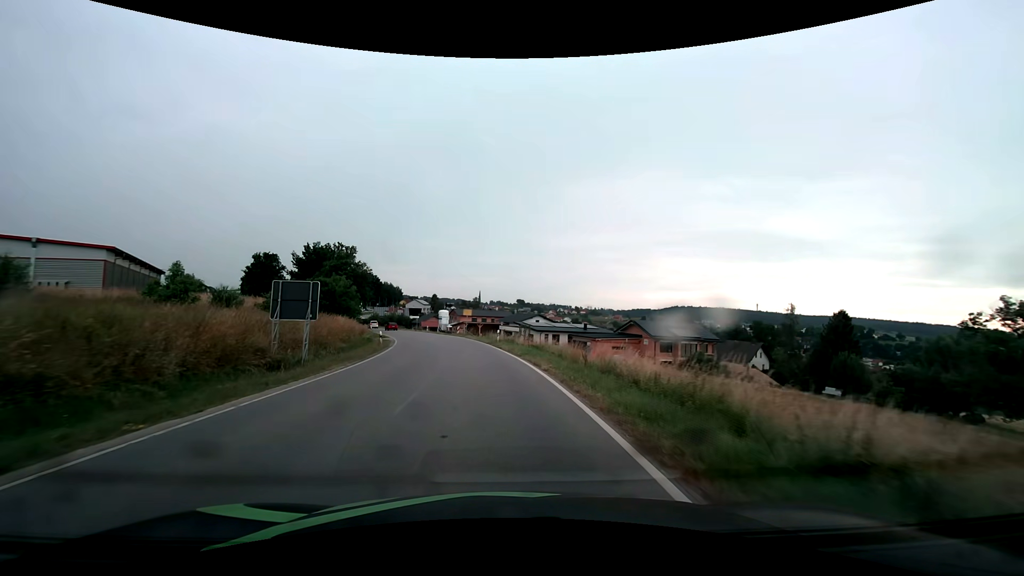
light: Day
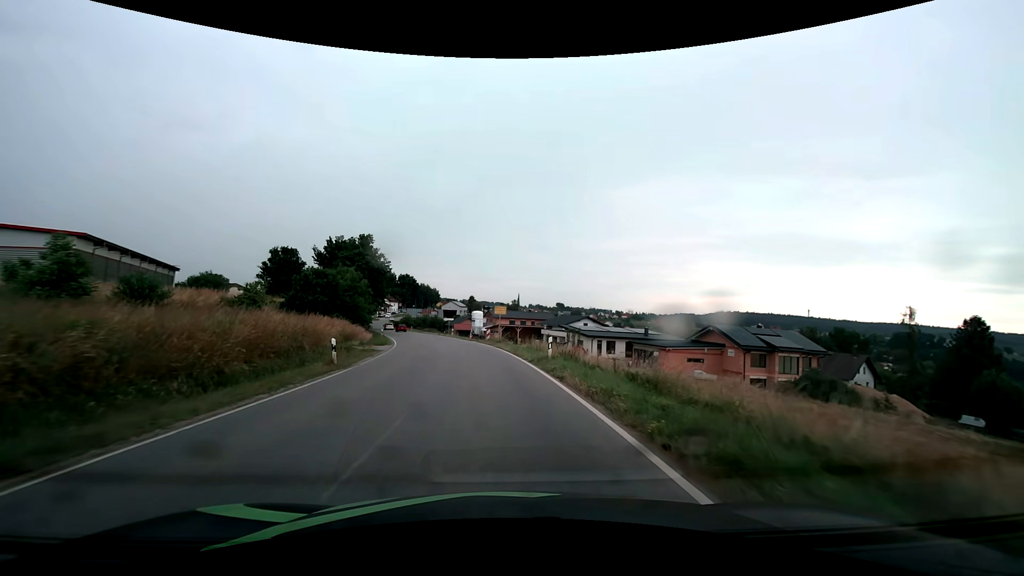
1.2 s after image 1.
(-0.7, +15.7) m; -5°
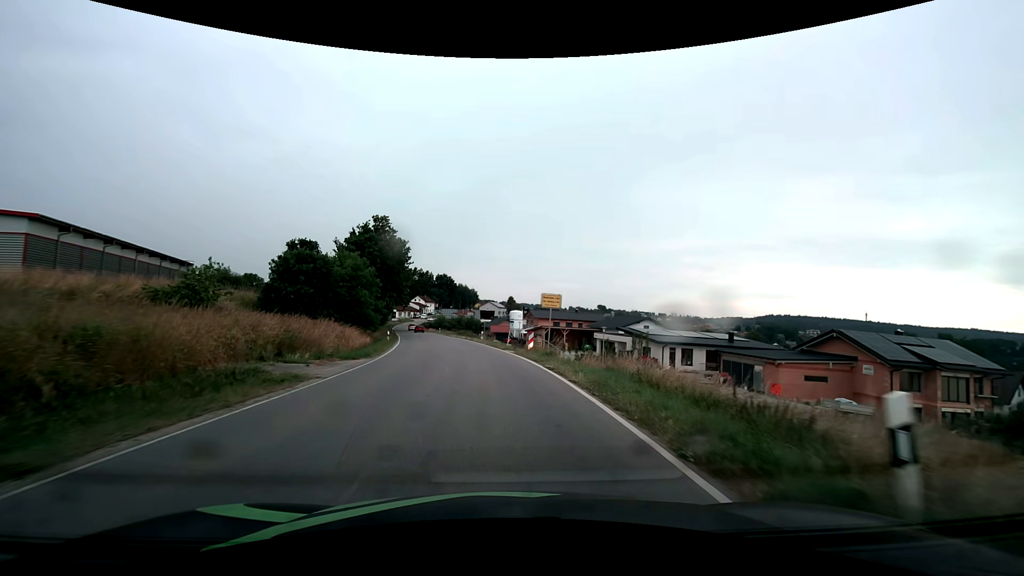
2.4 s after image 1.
(-0.5, +15.1) m; -4°
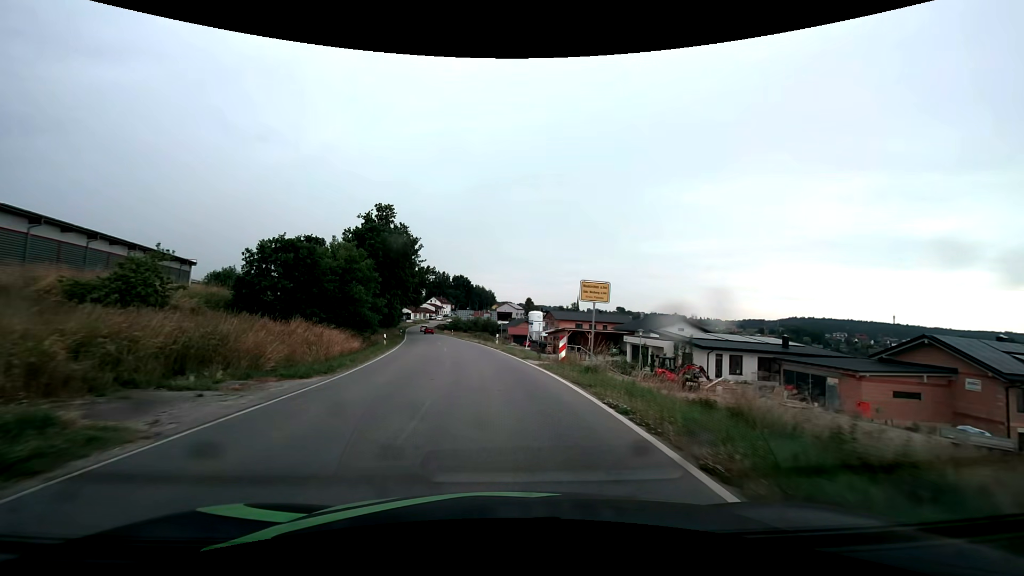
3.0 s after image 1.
(-0.1, +7.3) m; -2°
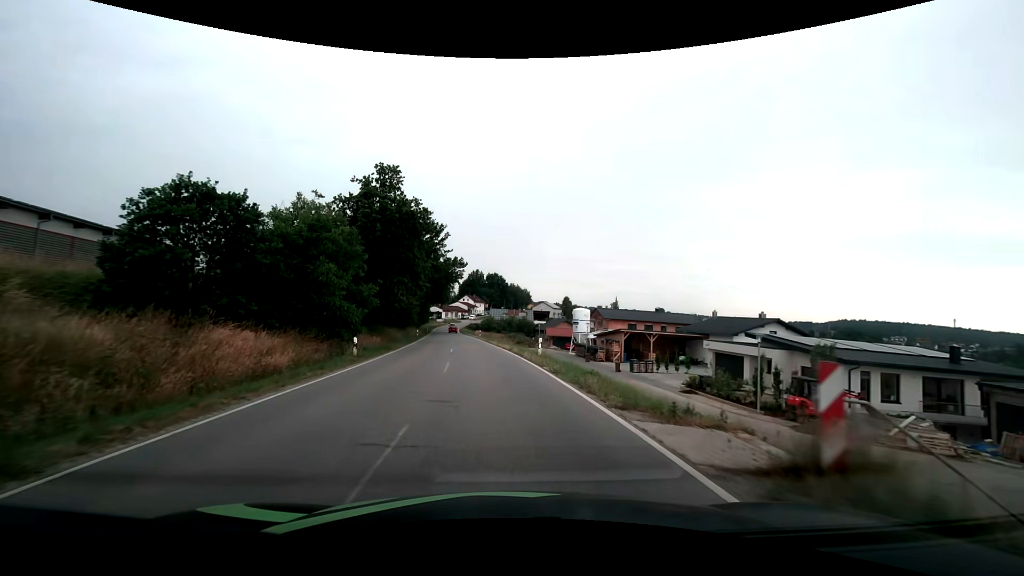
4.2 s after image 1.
(-0.5, +14.5) m; -4°
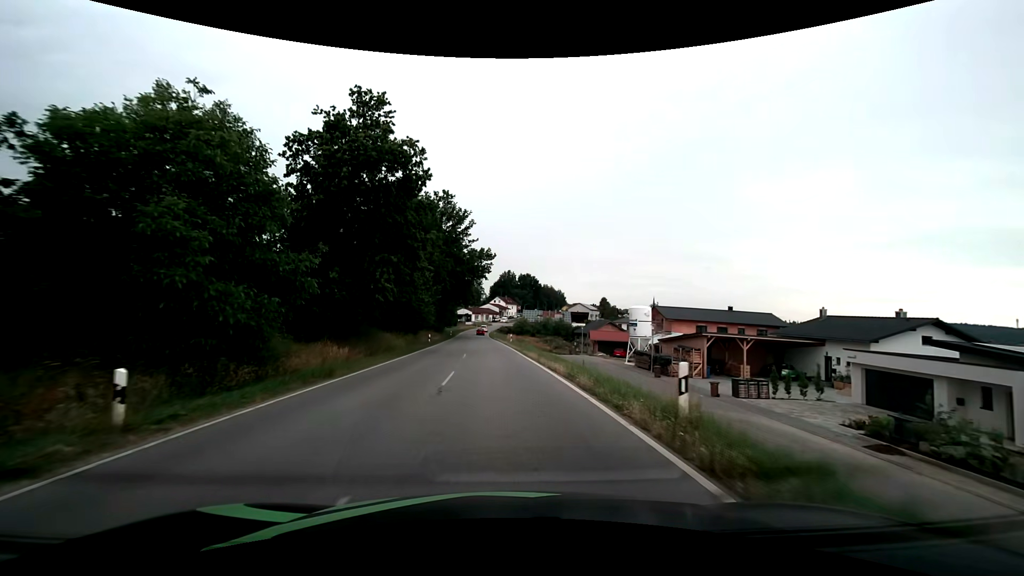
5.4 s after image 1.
(-0.5, +14.8) m; -4°
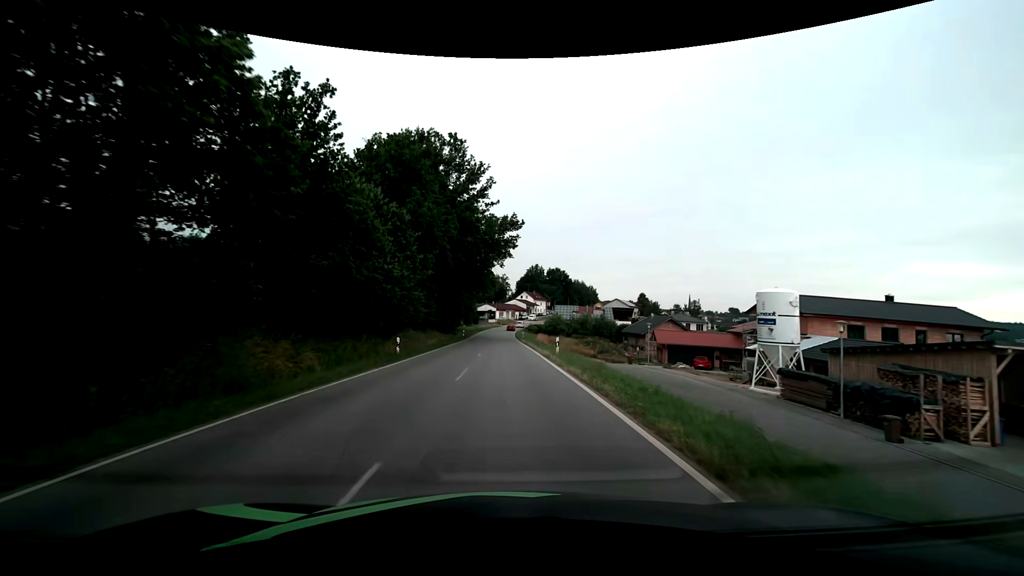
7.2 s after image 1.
(-0.6, +23.1) m; -3°
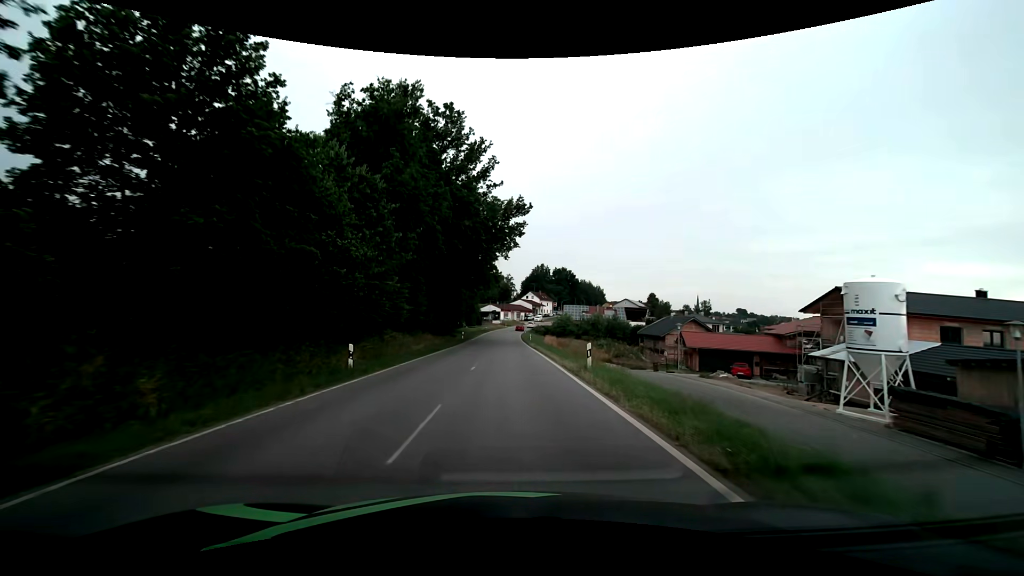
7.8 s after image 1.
(0.0, +7.9) m; -1°
(0, +10) (0, +20) (0, +30) (0, +40) (0, +50) (0, +60) (+1, +70) (+1, +80) (+1, +90) (+2, +100) m
